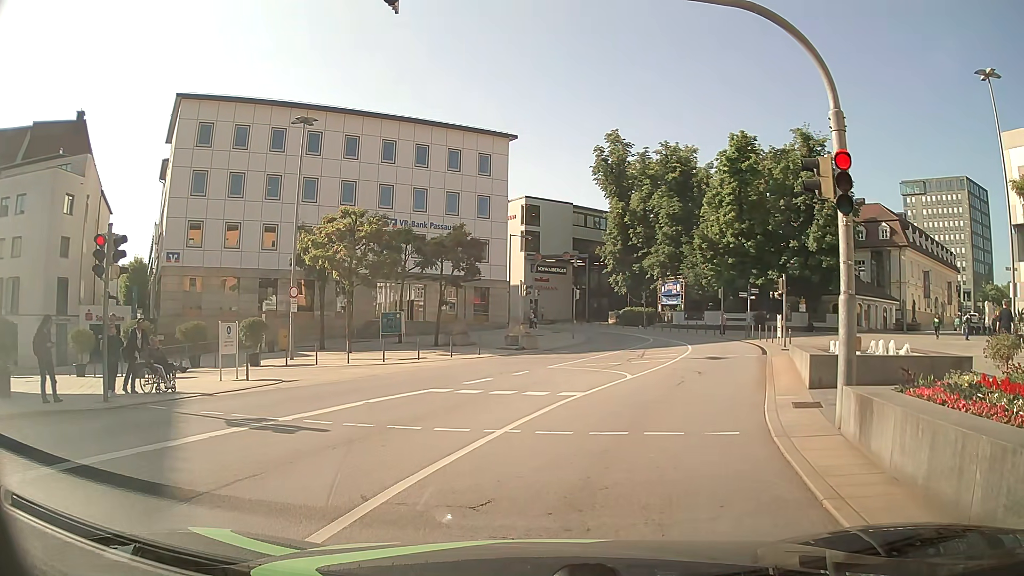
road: primary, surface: asphalt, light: Day
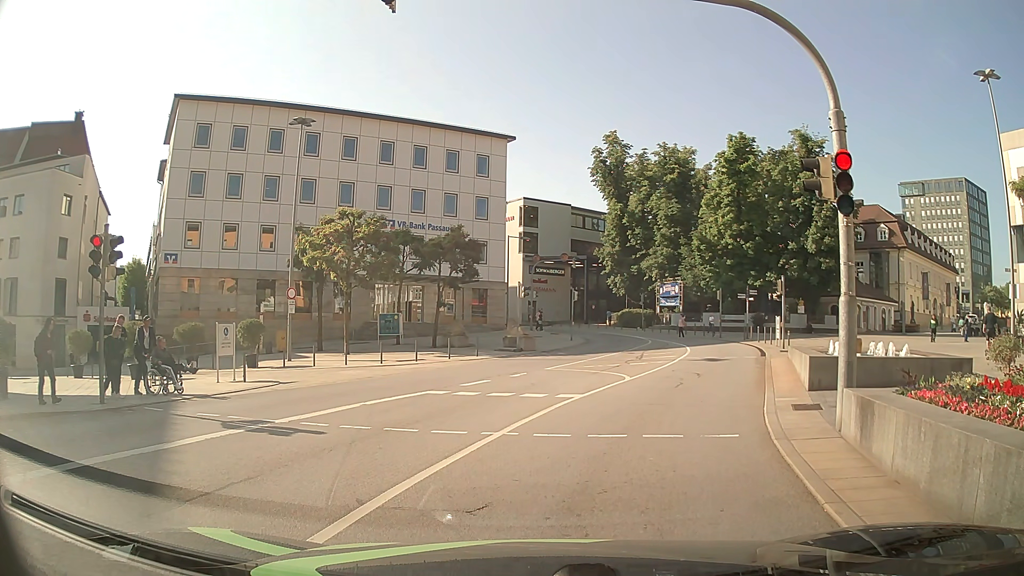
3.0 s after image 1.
(0.0, +0.2) m; 0°
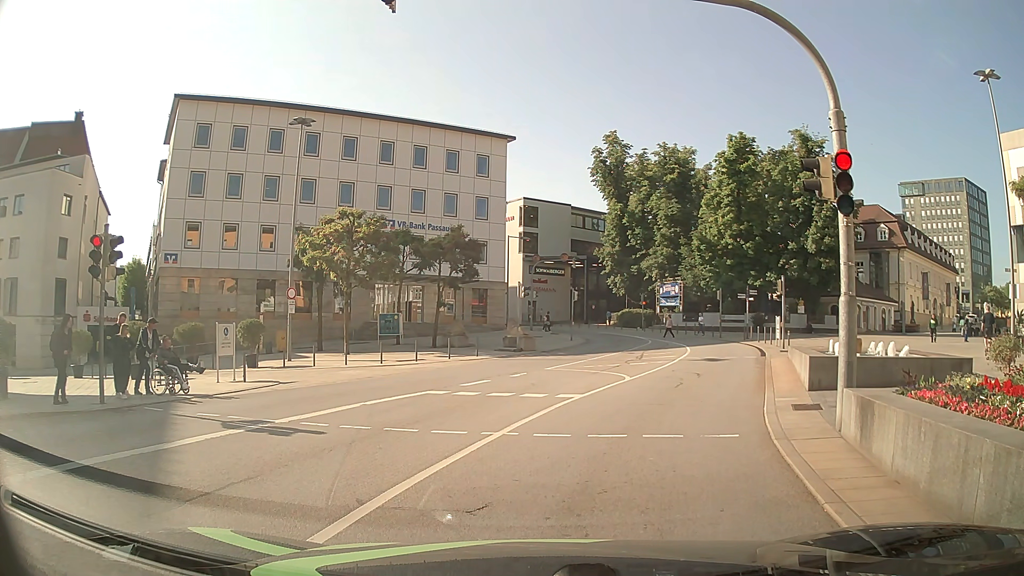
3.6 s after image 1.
(0.0, 0.0) m; 0°
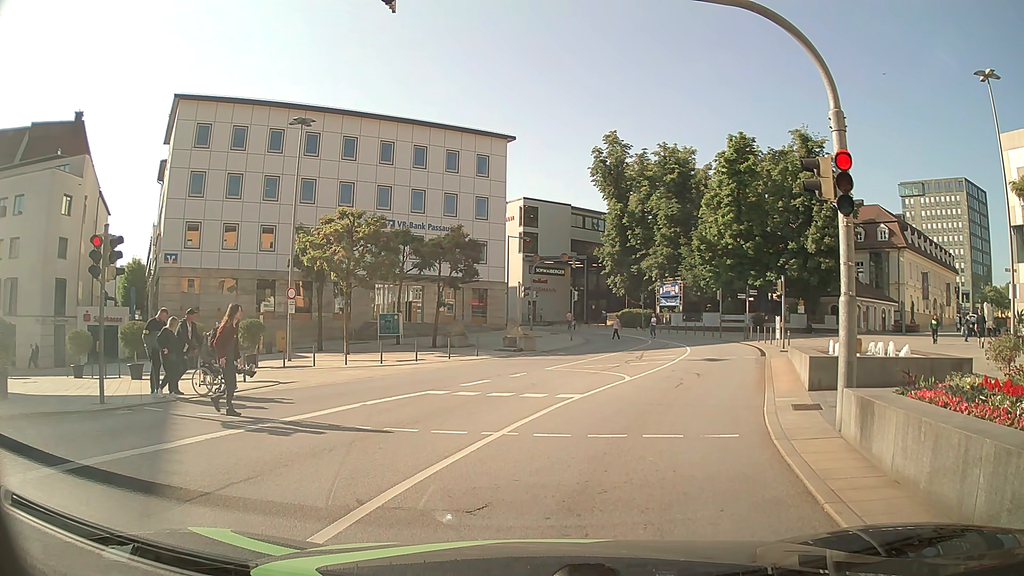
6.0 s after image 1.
(0.0, 0.0) m; 0°
(+1, +10) (+5, +19) (+8, +29) (+10, +38) (+11, +48) (+9, +58) (+5, +67) (0, +76) (-5, +85) (-10, +93) m
